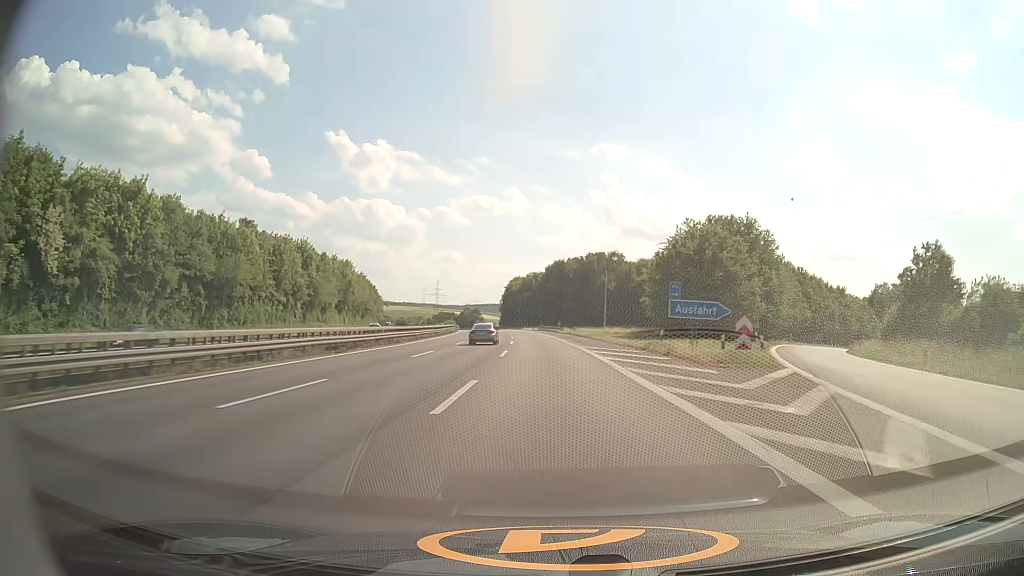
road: motorway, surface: asphalt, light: Day
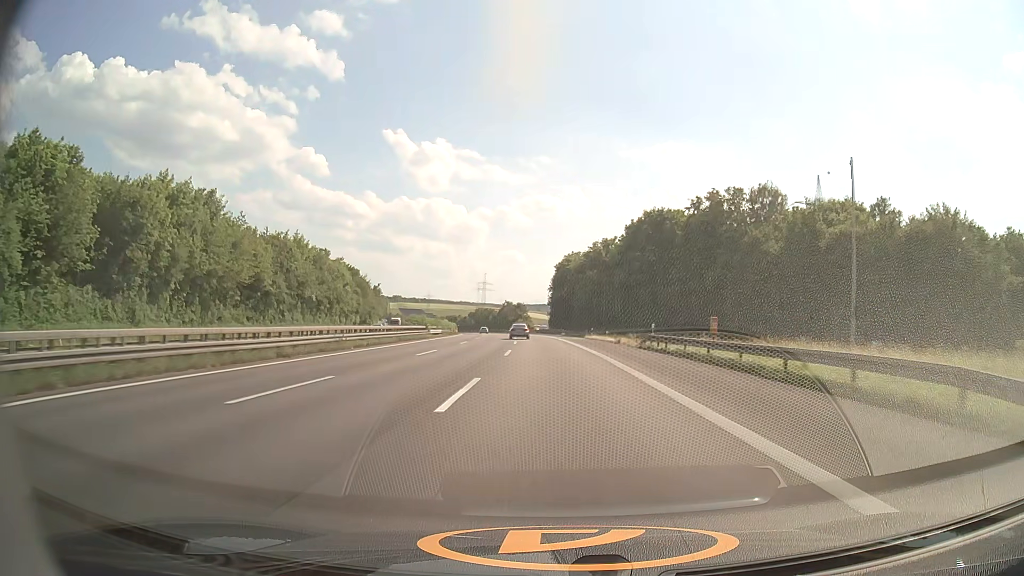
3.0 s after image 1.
(-4.0, +90.0) m; -5°
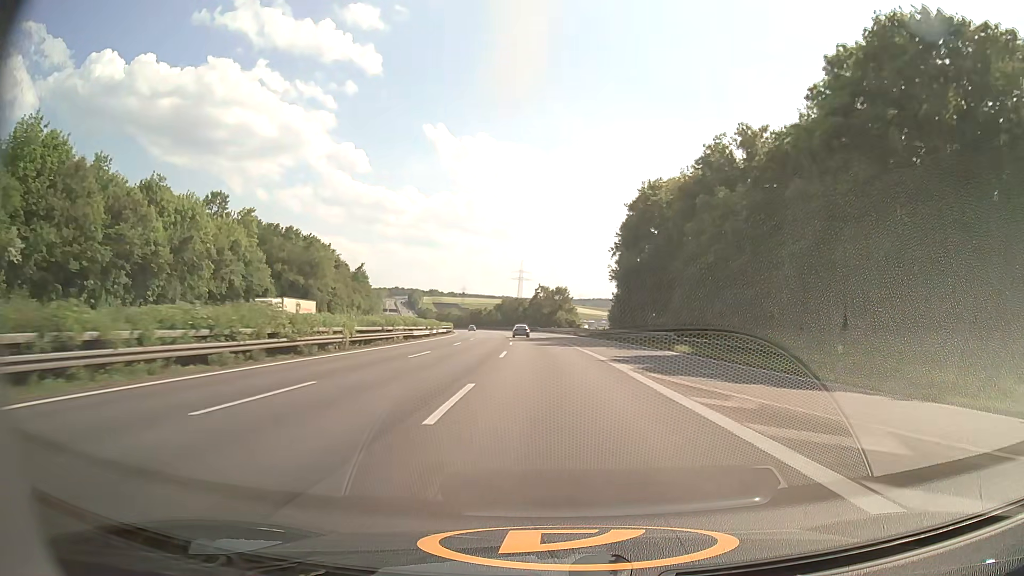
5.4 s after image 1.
(-2.5, +72.8) m; -4°
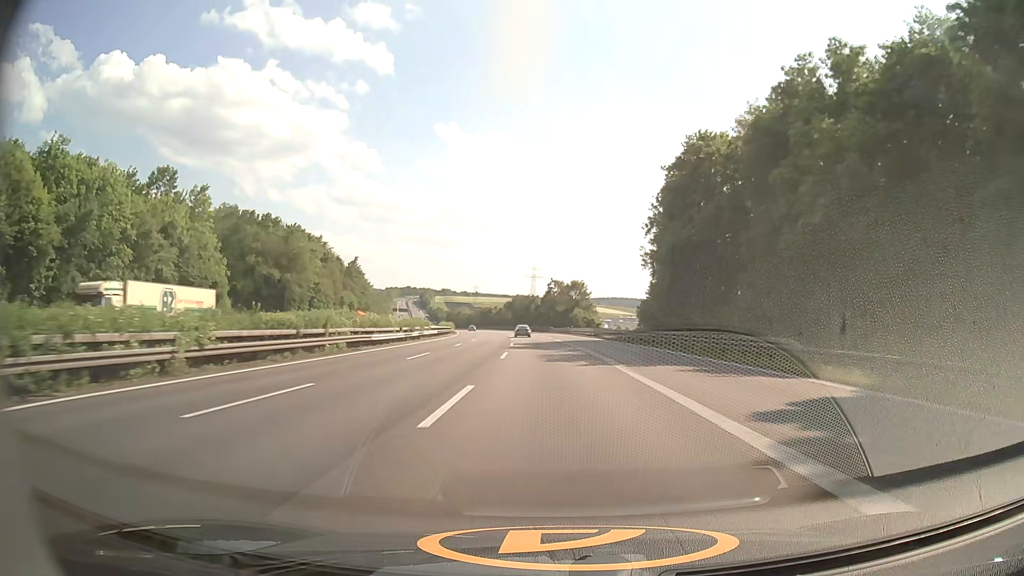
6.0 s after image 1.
(-0.2, +18.2) m; -1°
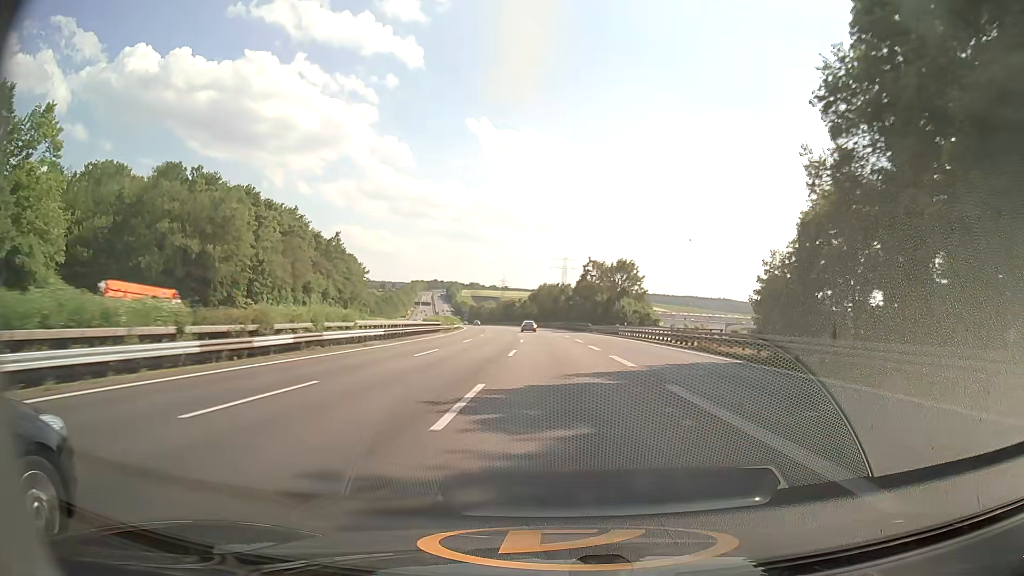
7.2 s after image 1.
(-0.8, +36.1) m; -2°
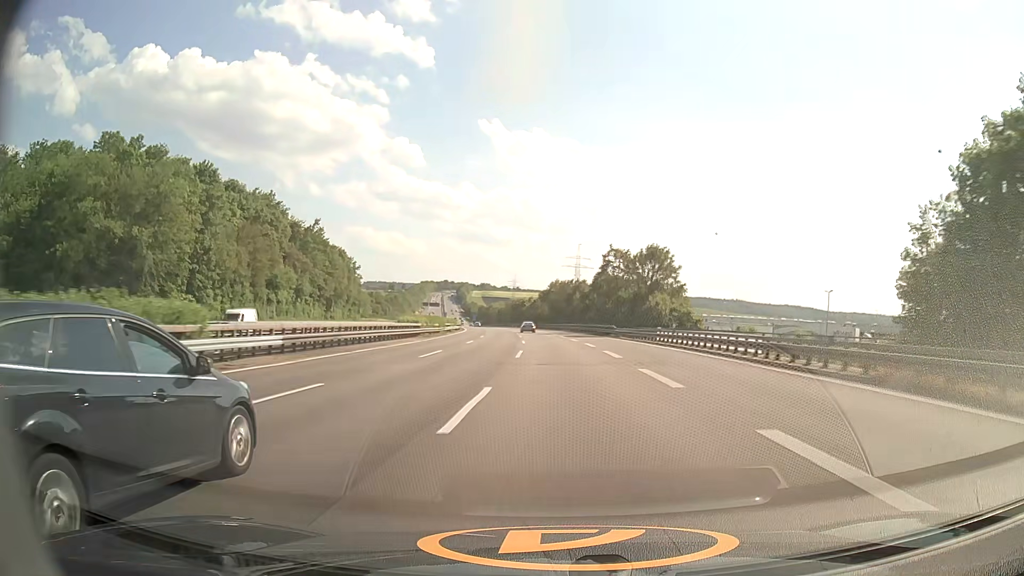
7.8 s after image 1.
(-0.2, +18.1) m; -1°
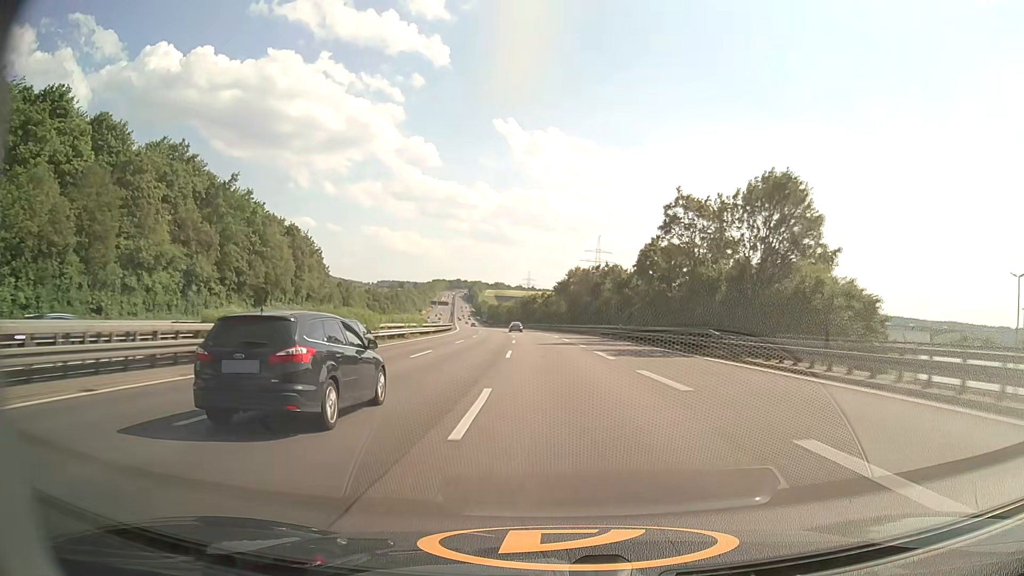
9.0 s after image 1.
(-0.5, +36.4) m; -1°
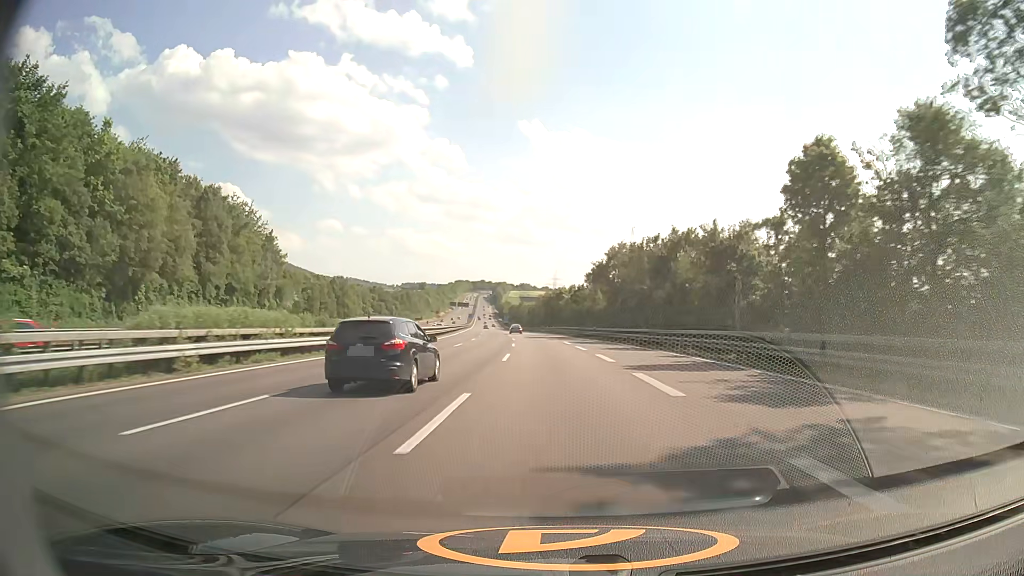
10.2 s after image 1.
(-0.6, +36.7) m; -2°
(0, +10) (0, +20) (0, +30) (-1, +40) (-1, +50) (-2, +60) (-2, +70) (-3, +80) (-4, +90) (-5, +100) m
